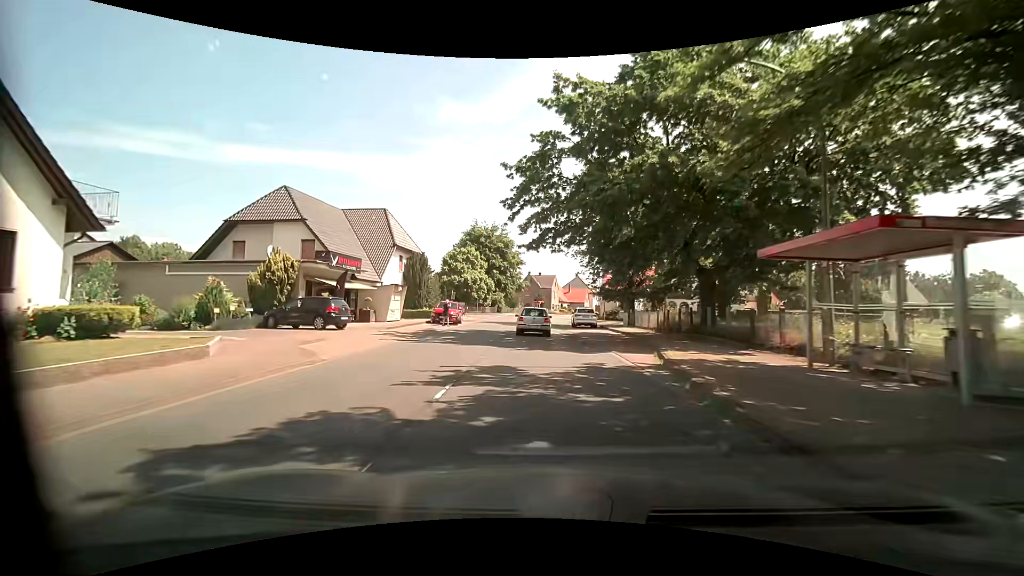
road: primary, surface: asphalt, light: Day
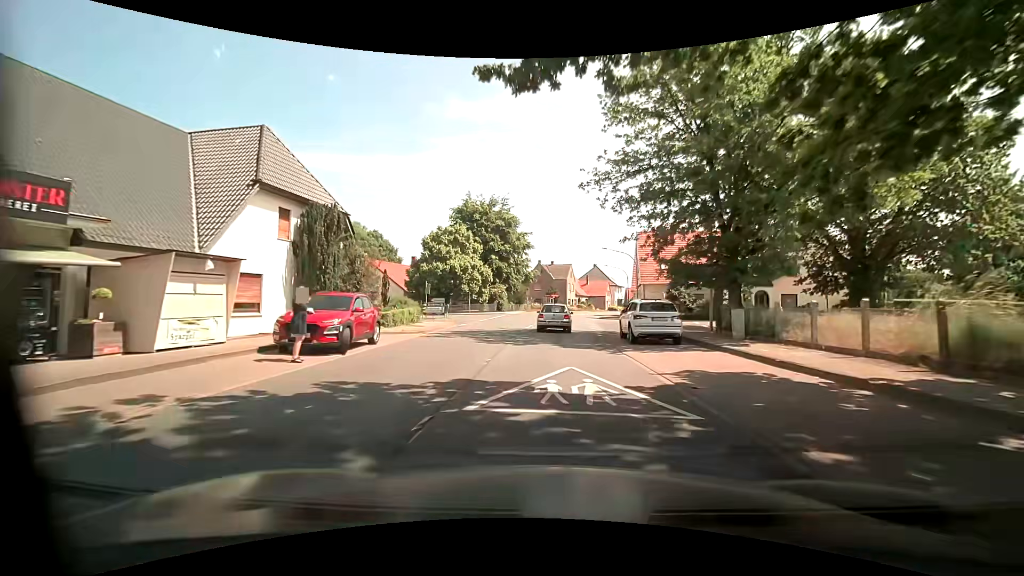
(-0.4, +21.0) m; -2°
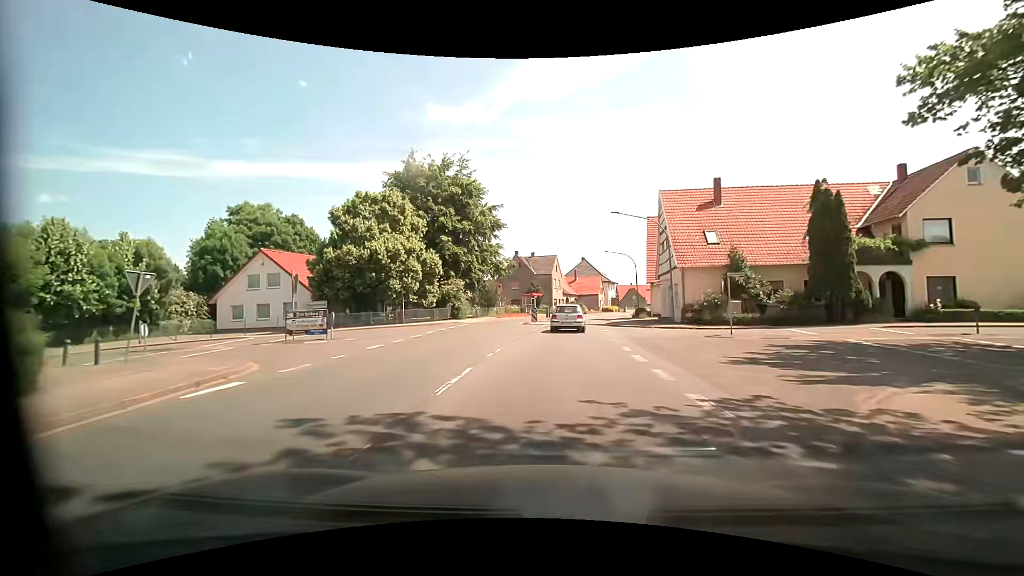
(+0.4, +21.5) m; +2°
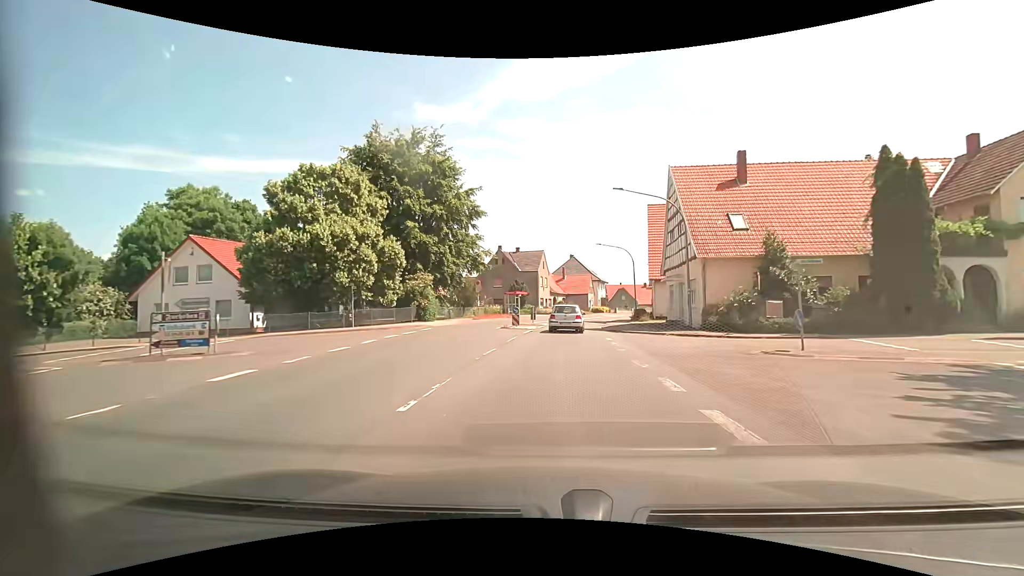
(+0.1, +7.2) m; +2°
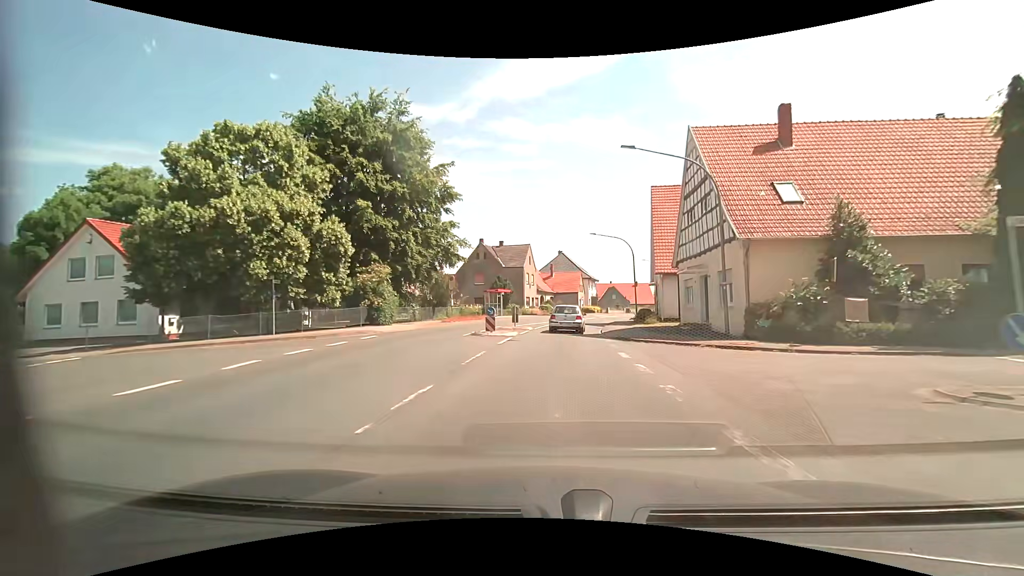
(+0.1, +7.3) m; +1°
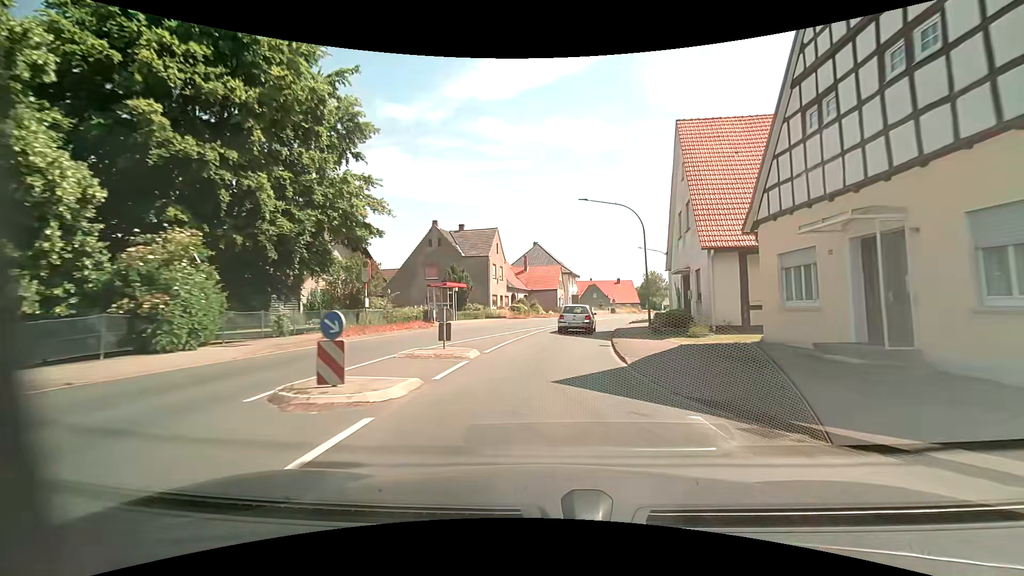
(+0.5, +14.6) m; +3°
